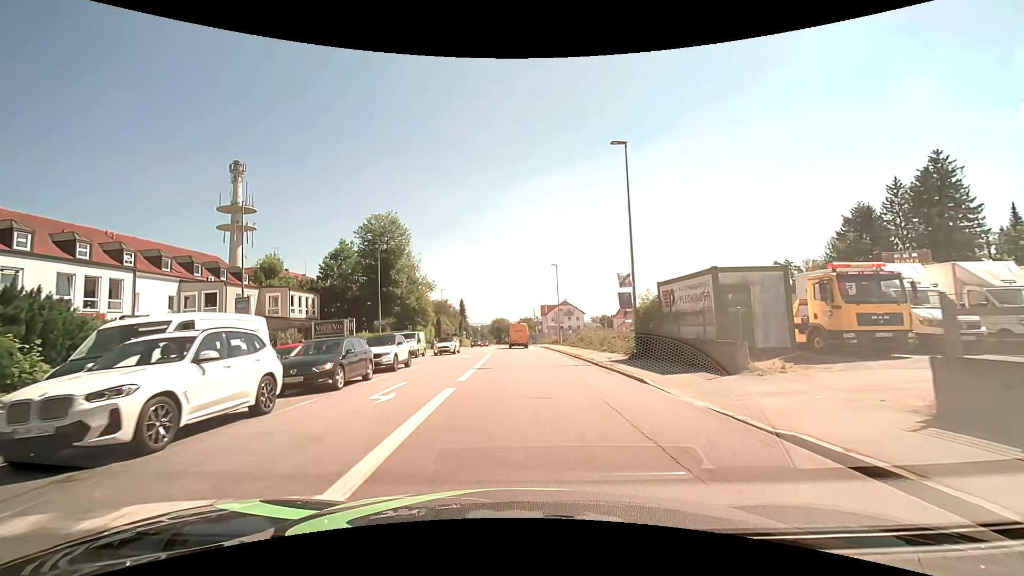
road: tertiary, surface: asphalt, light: Day
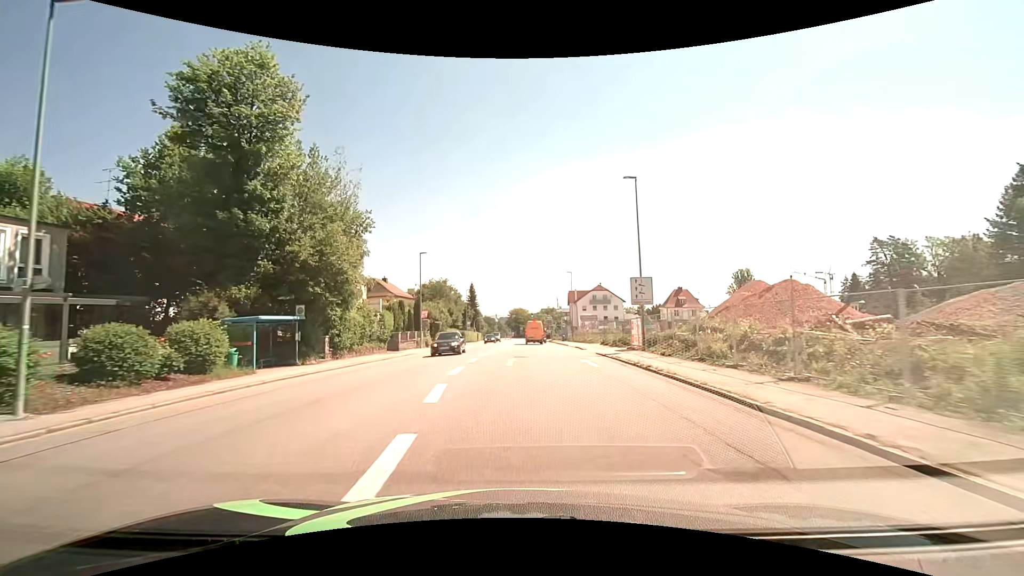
(-0.9, +34.8) m; -3°
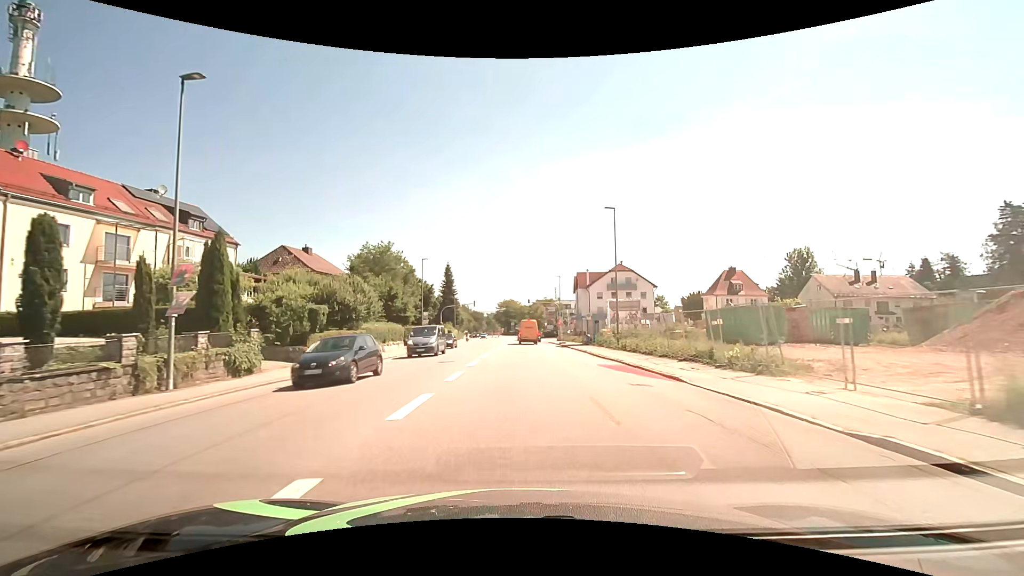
(+0.3, +37.4) m; +1°
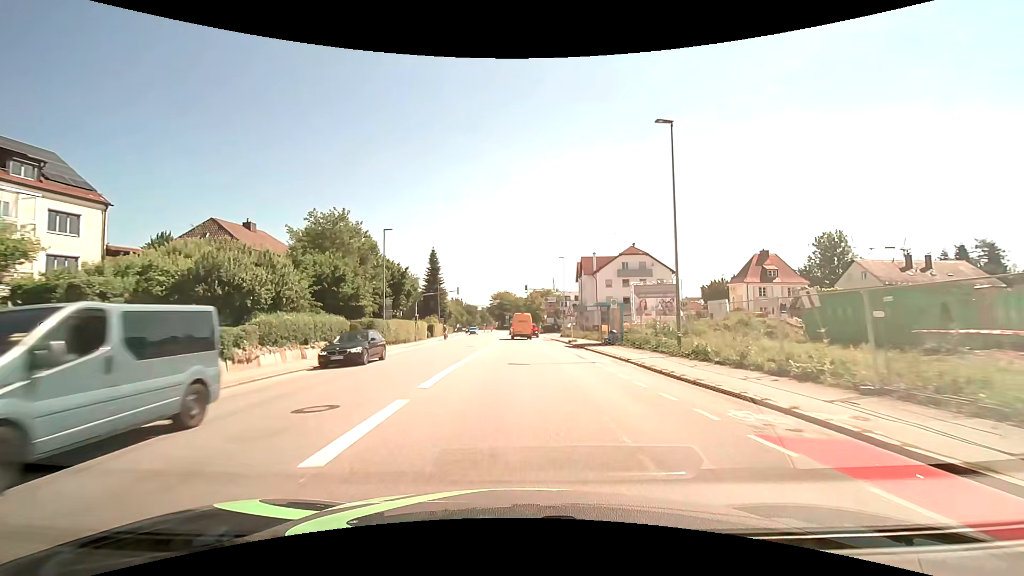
(+0.1, +14.6) m; +1°
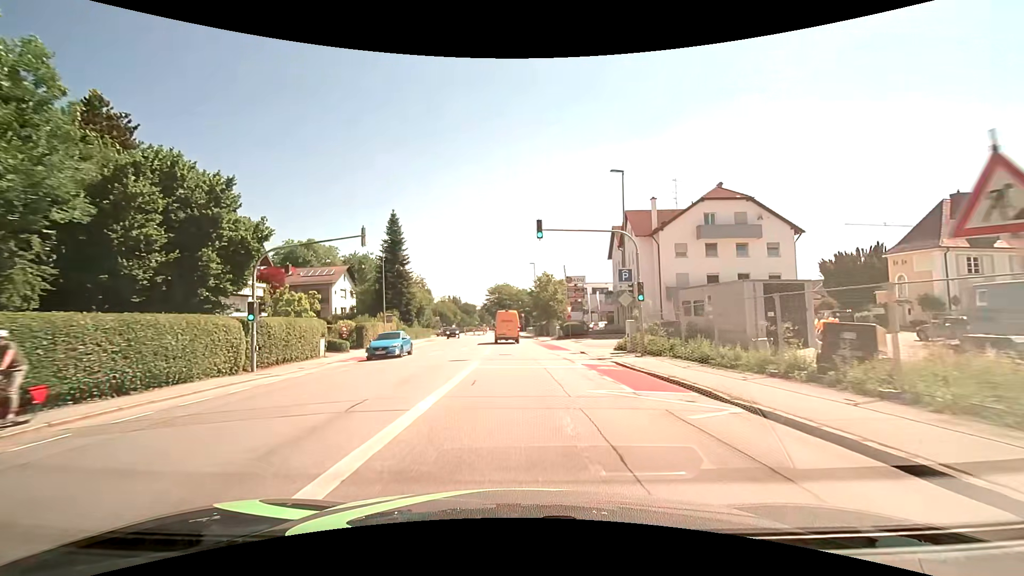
(0.0, +35.8) m; -1°
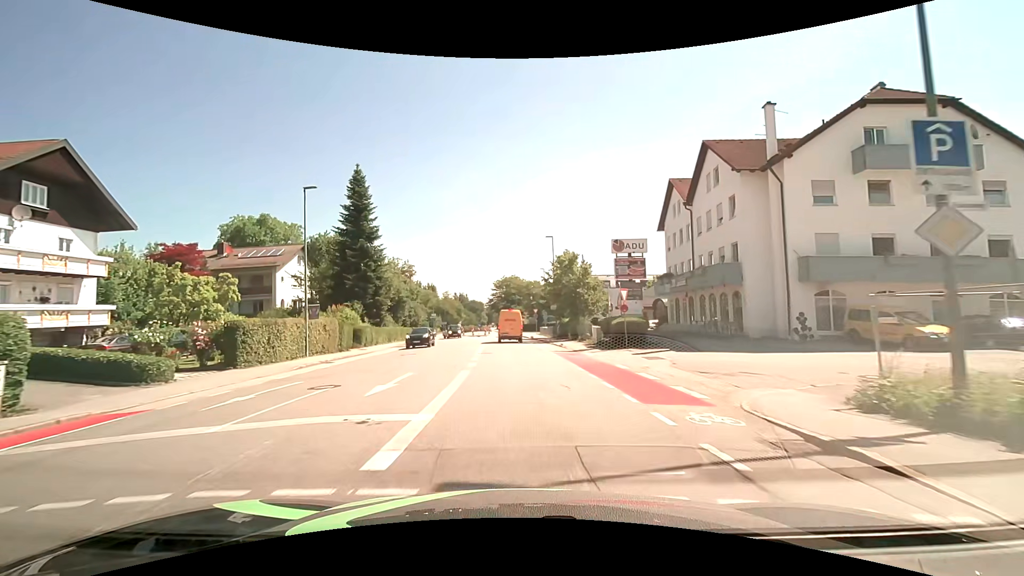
(-0.1, +20.2) m; -1°
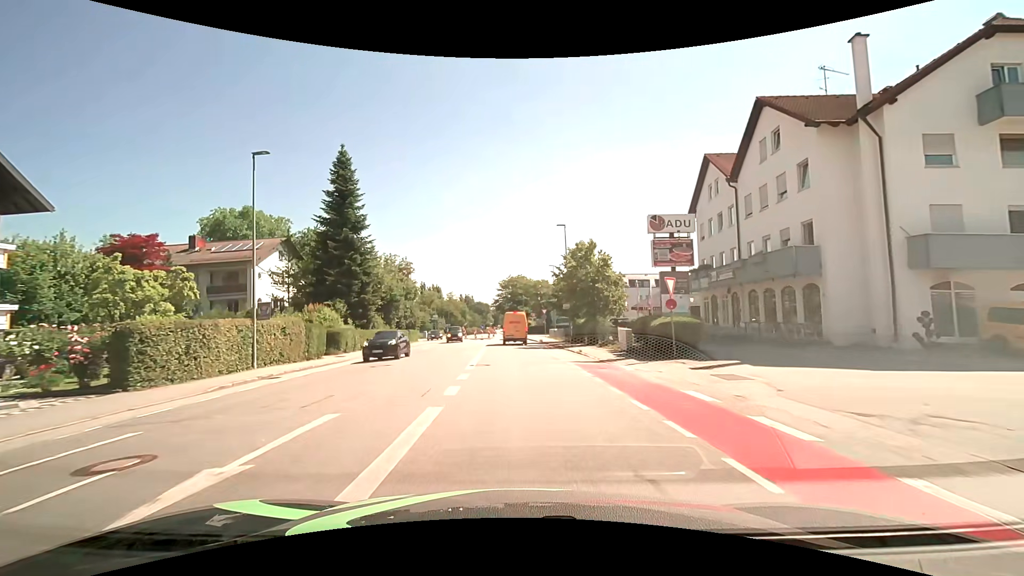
(0.0, +6.7) m; -1°
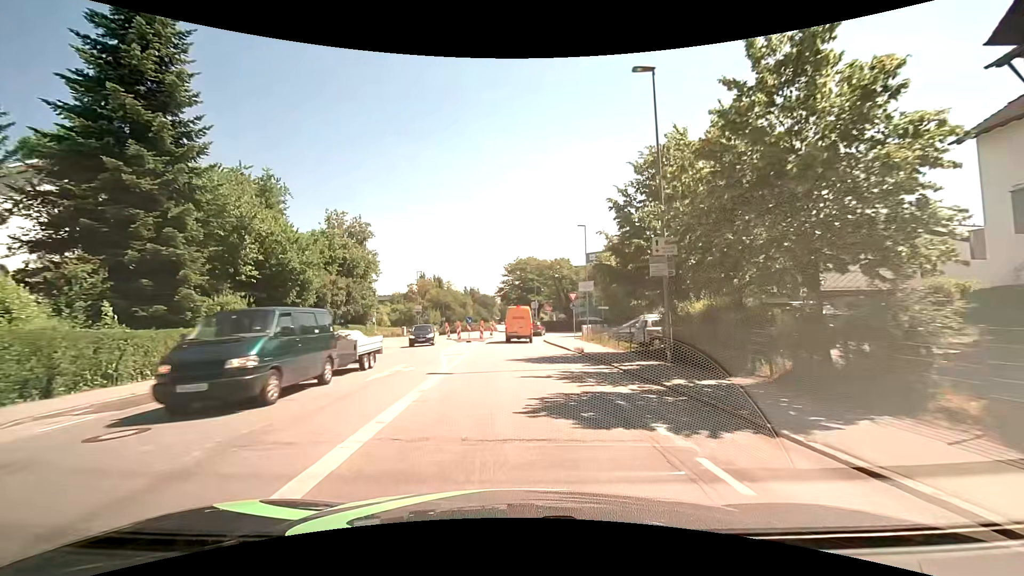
(-0.3, +26.0) m; -2°
(0, +10) (0, +20) (0, +30) (0, +40) (+2, +50) (+3, +60) (+2, +70) (-1, +79) (-2, +89) (-3, +99) m
